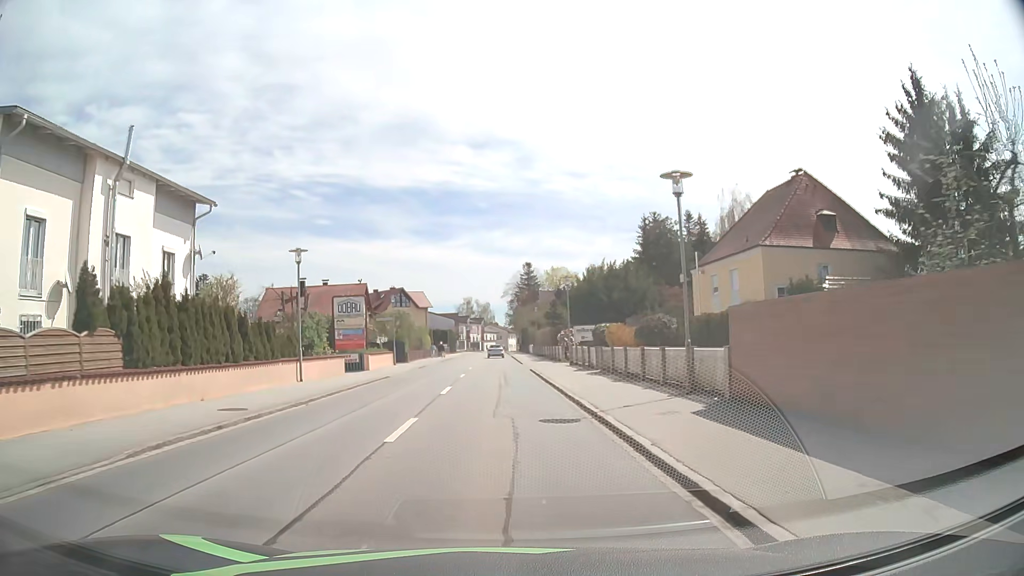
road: primary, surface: asphalt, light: Day
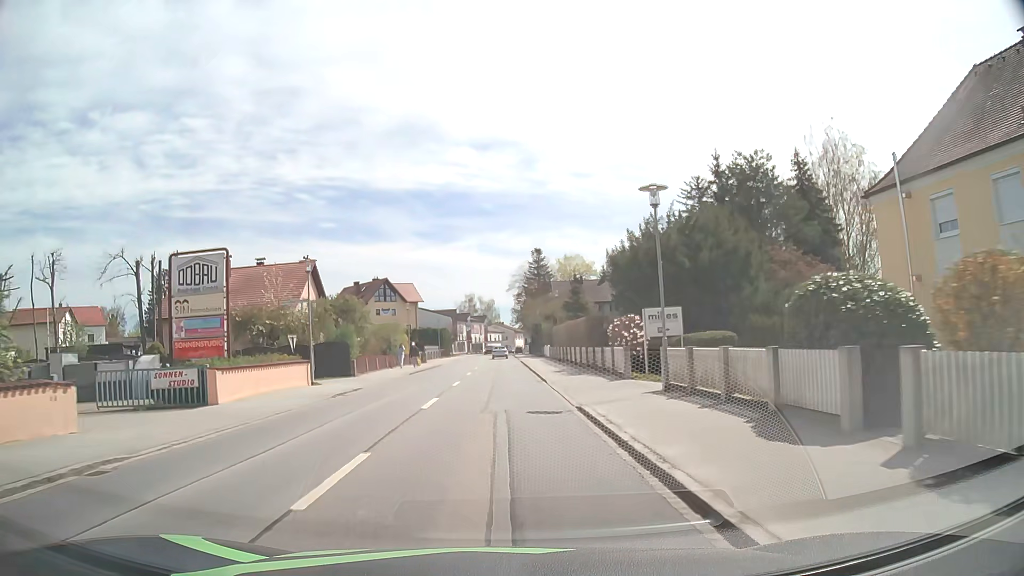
(0.0, +22.1) m; 0°
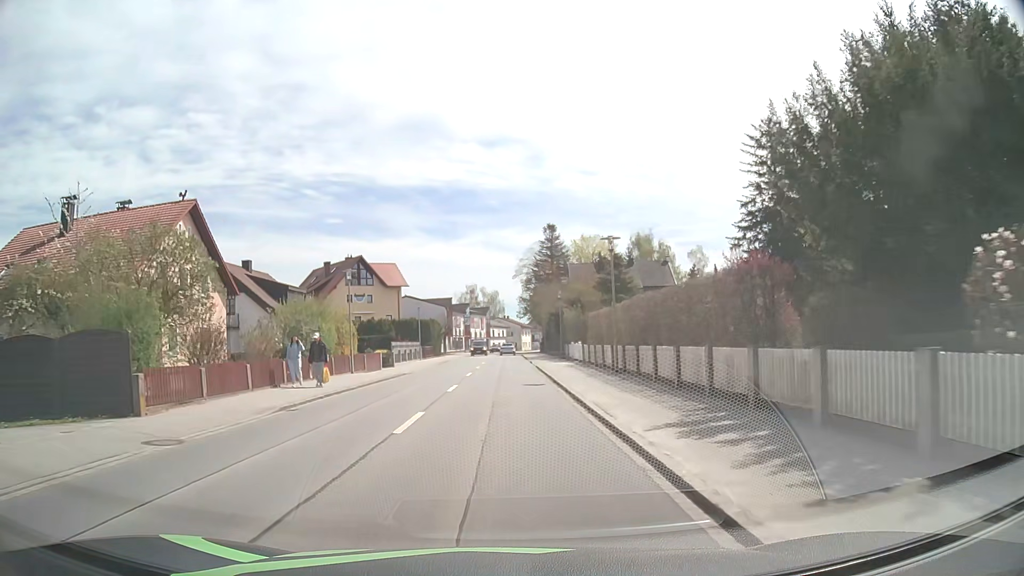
(-0.2, +22.1) m; -1°
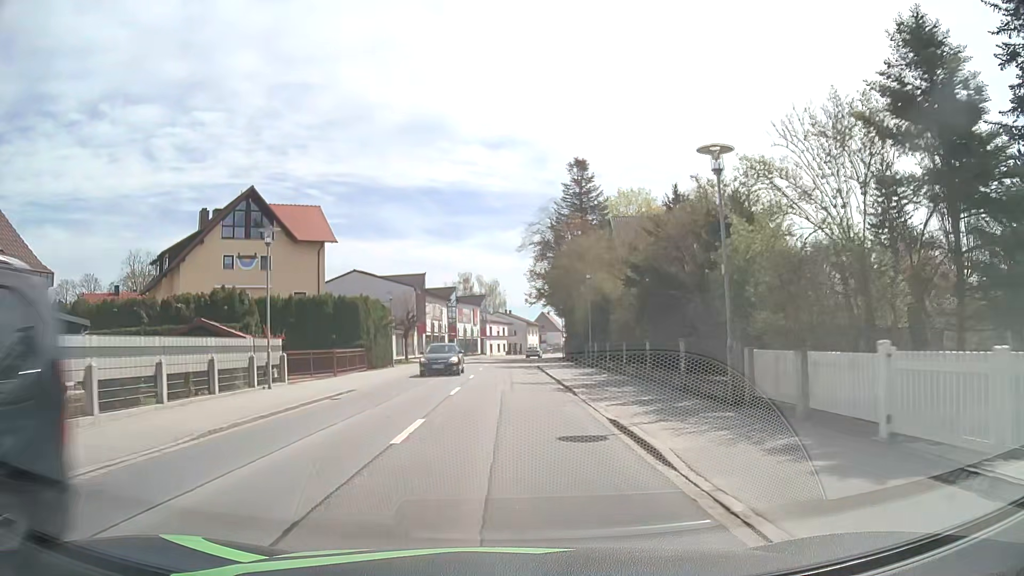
(+0.1, +37.2) m; 0°
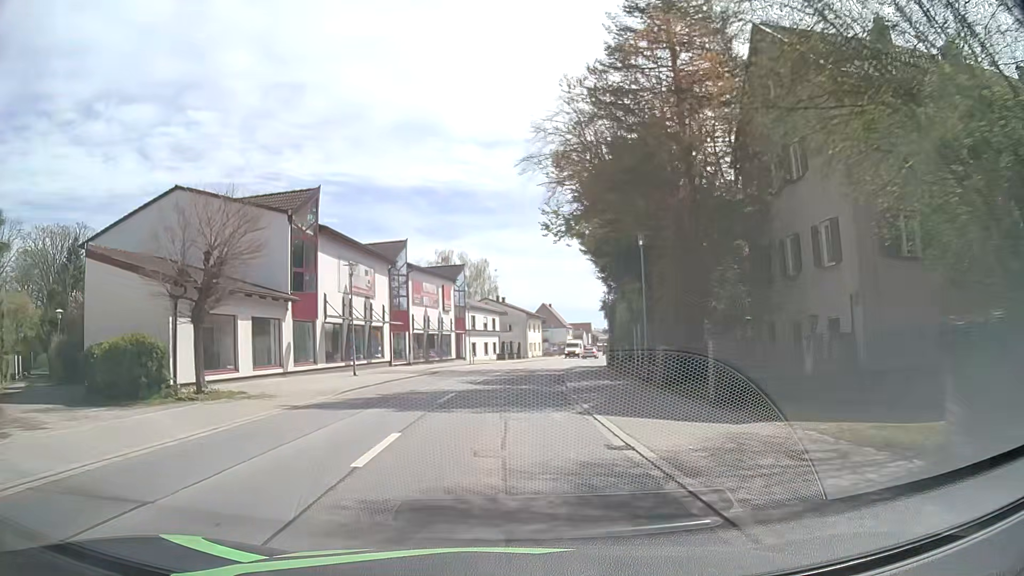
(+0.1, +37.8) m; +1°
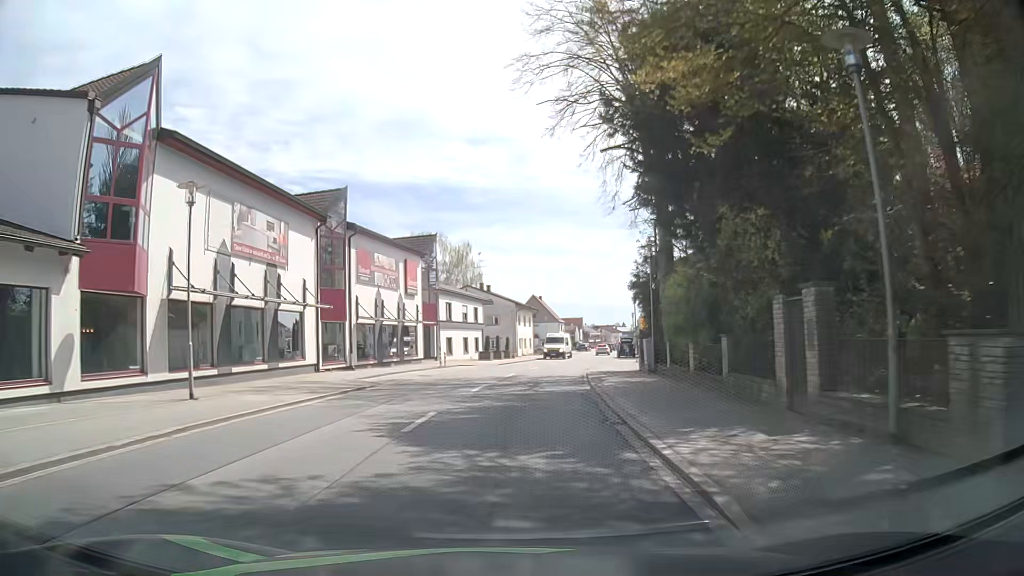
(+0.1, +15.4) m; +1°
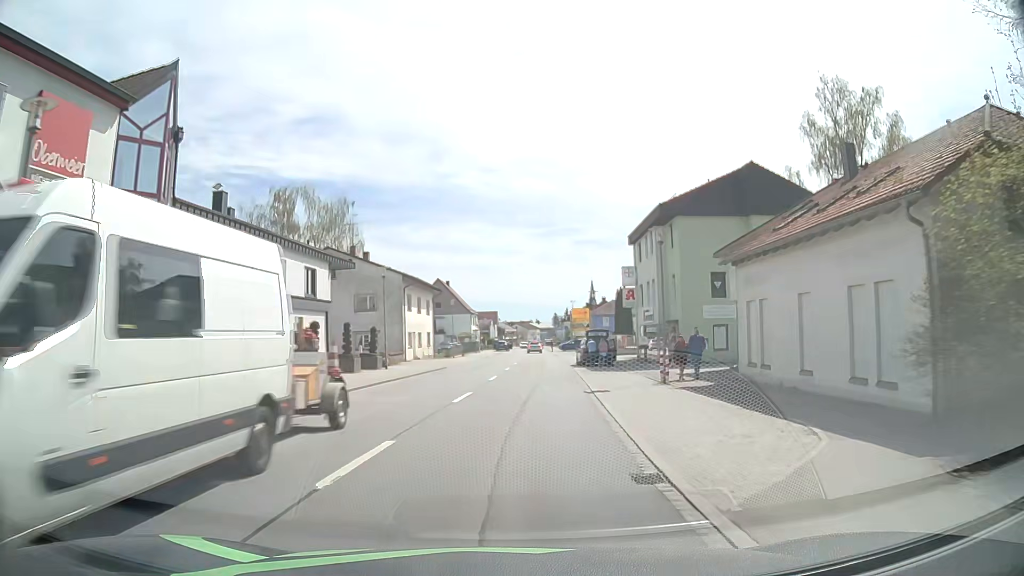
(+1.9, +30.9) m; +8°
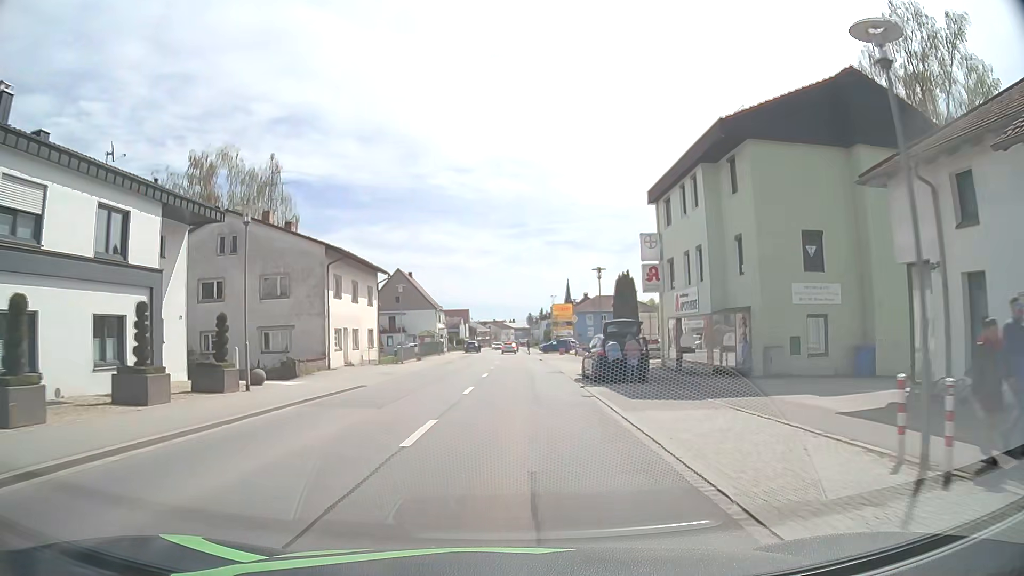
(+0.3, +15.3) m; +2°
(0, +10) (0, +20) (0, +30) (+1, +40) (+1, +50) (+1, +60) (+1, +70) (+1, +80) (+2, +90) (+2, +100) m
